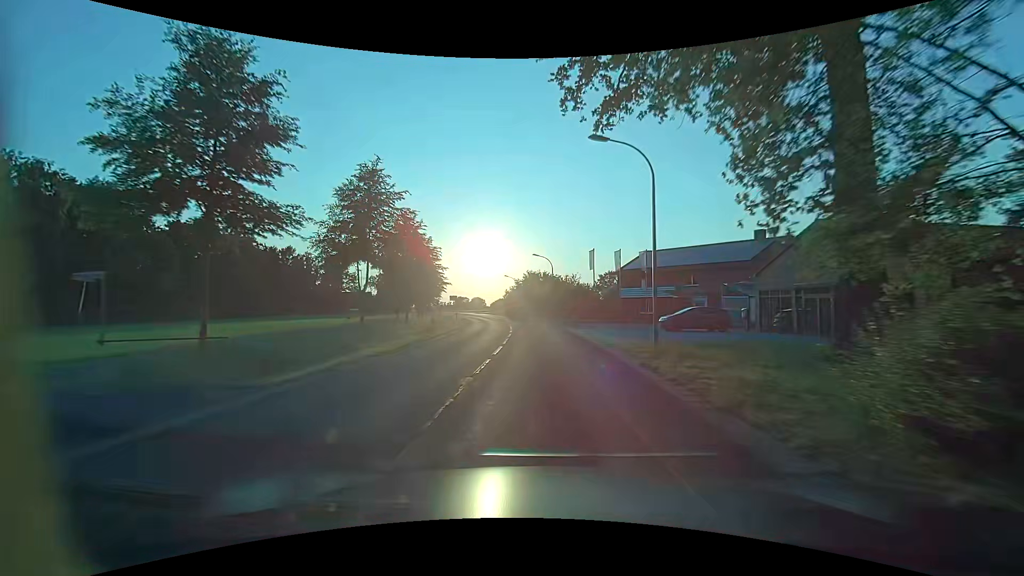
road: secondary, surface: asphalt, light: Day
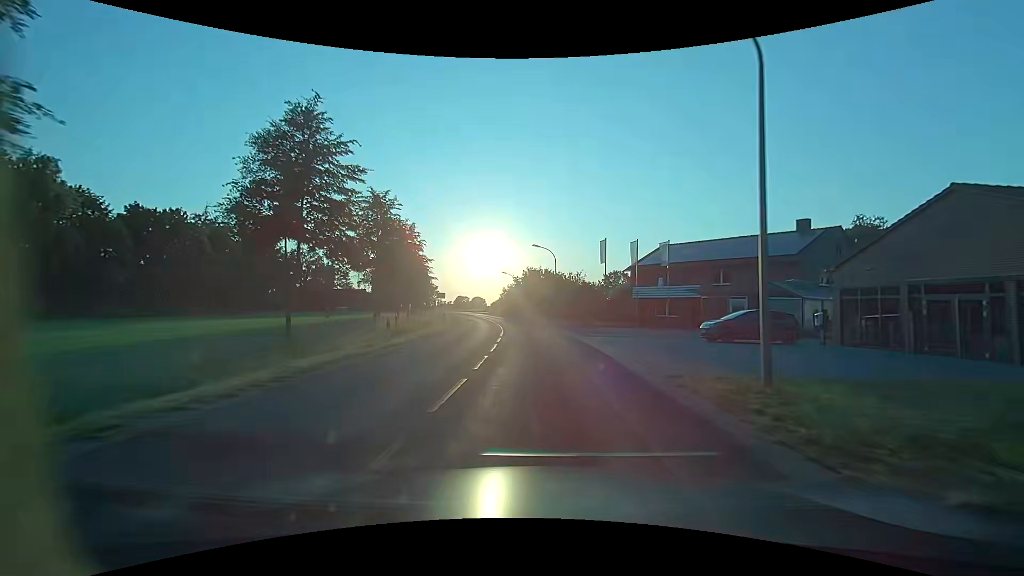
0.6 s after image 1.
(+0.1, +8.2) m; 0°
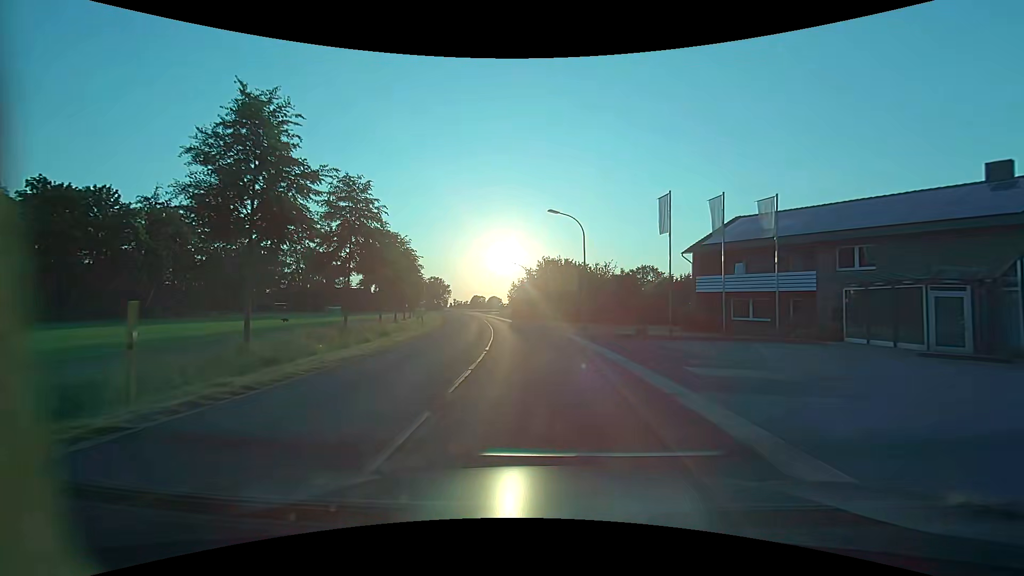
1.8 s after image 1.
(-0.1, +16.4) m; -2°
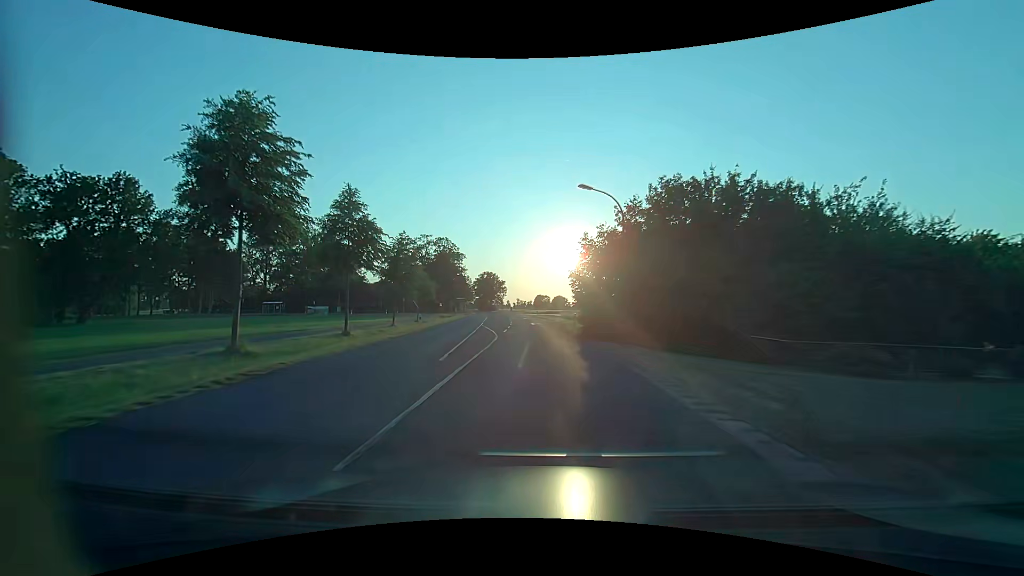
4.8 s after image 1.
(-2.6, +41.0) m; -8°
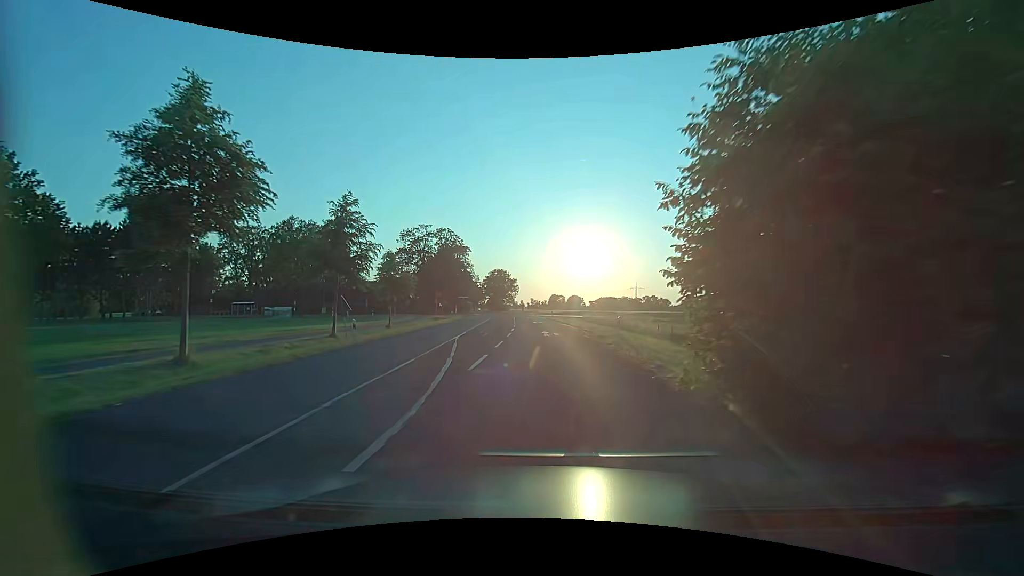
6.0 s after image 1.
(-0.2, +17.0) m; -1°
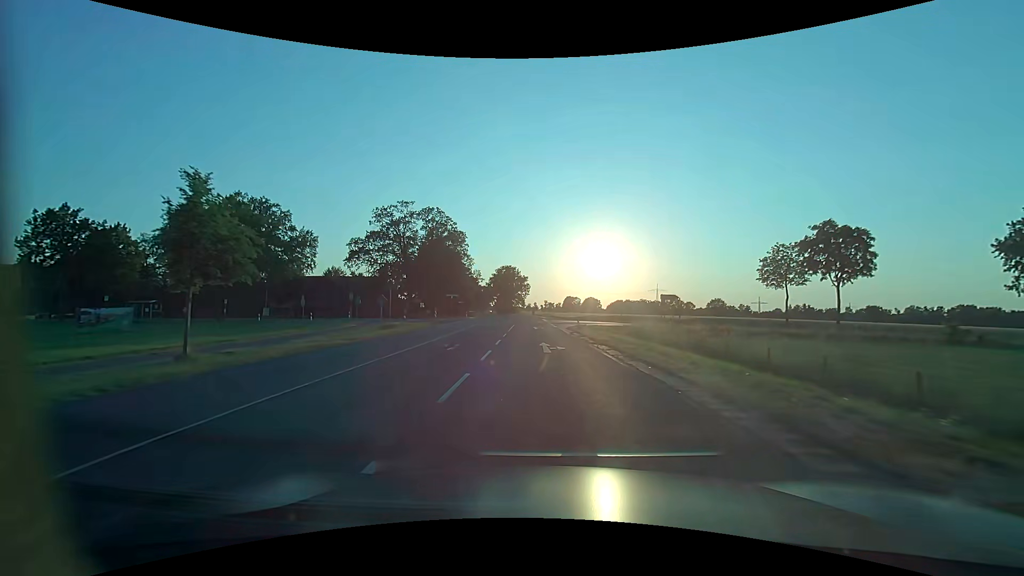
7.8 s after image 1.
(-0.5, +28.1) m; -2°
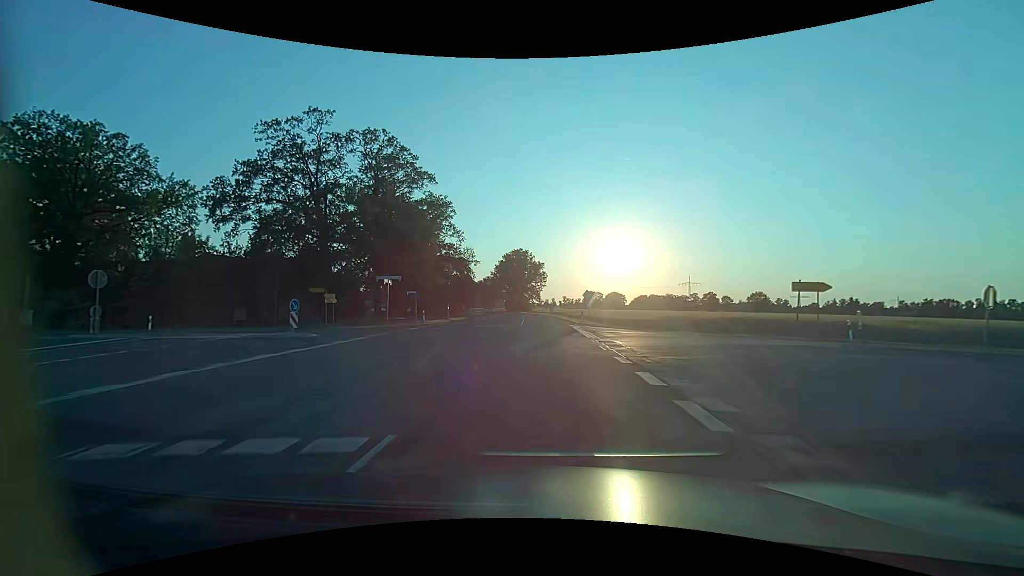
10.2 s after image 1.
(-1.0, +41.4) m; -2°
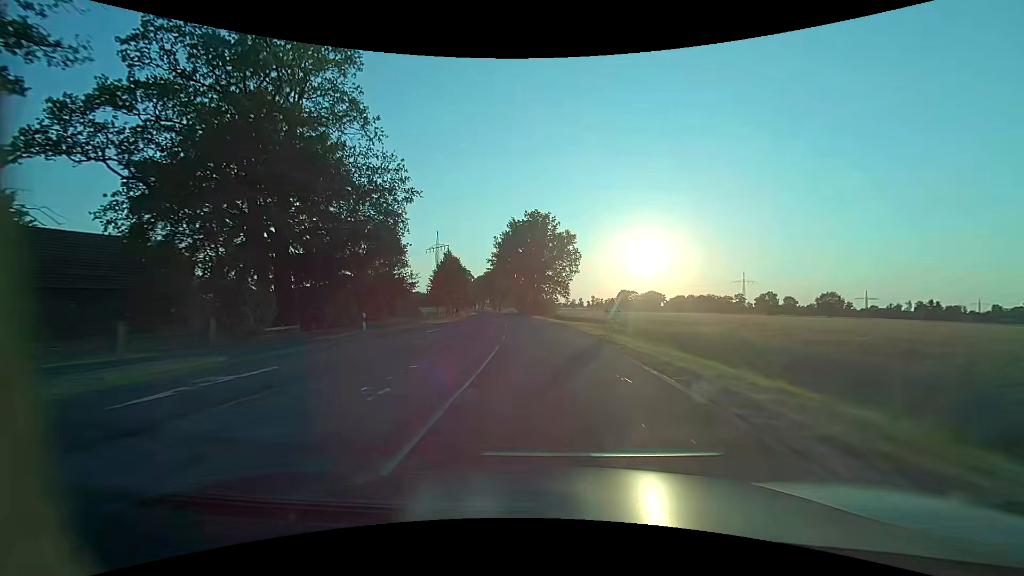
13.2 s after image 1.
(-1.1, +54.3) m; -3°
(0, +10) (0, +20) (-1, +30) (-2, +40) (-3, +50) (-4, +60) (-5, +70) (-6, +80) (-7, +90) (-9, +100) m
